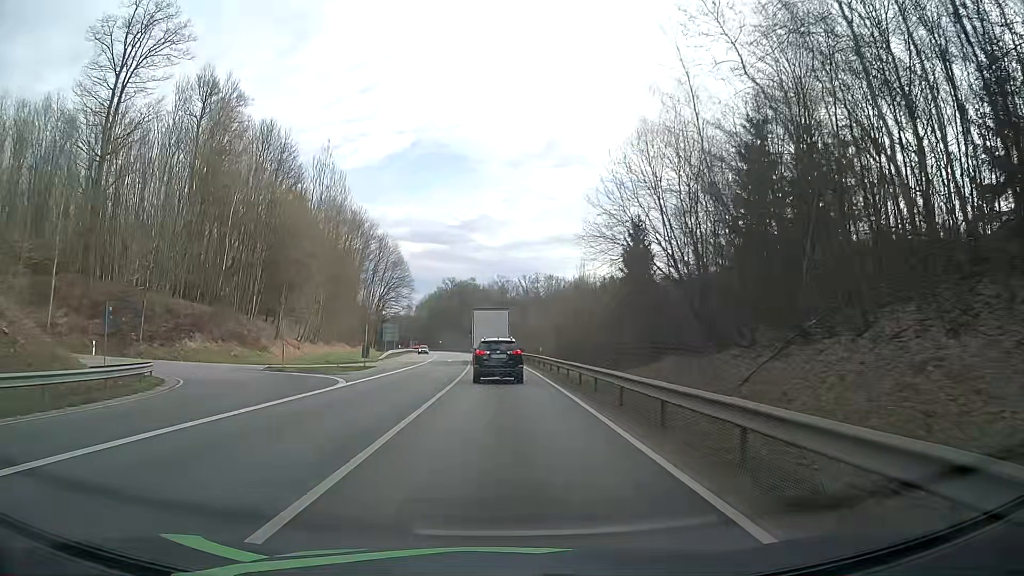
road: primary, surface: asphalt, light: Day
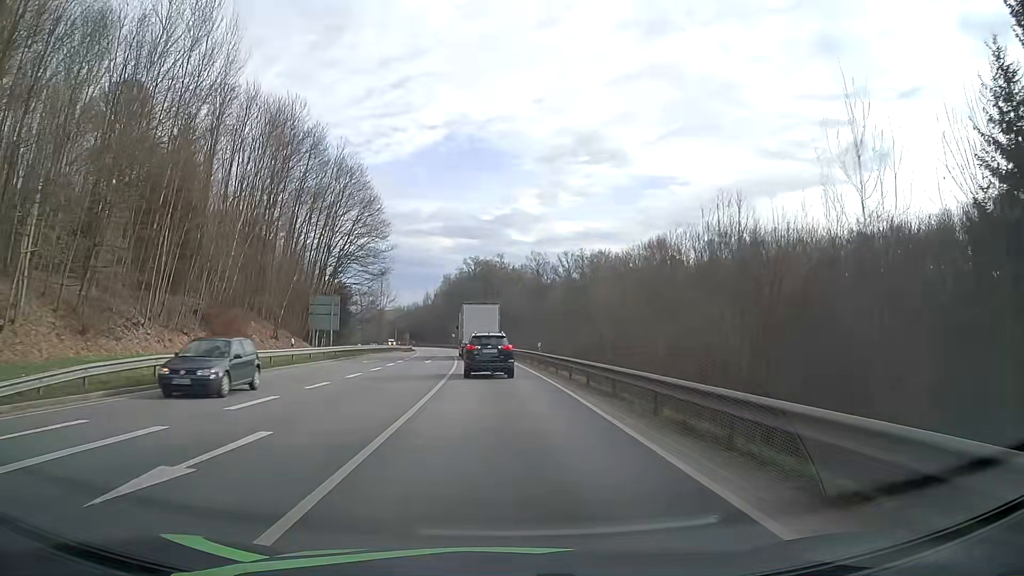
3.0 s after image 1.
(-1.0, +55.2) m; -2°
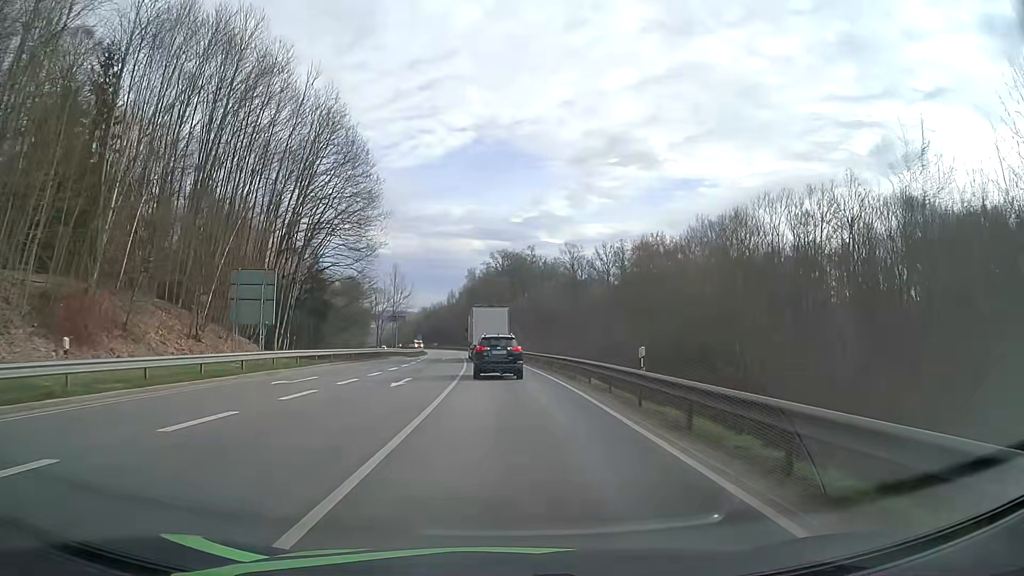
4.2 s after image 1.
(-0.5, +21.6) m; -3°
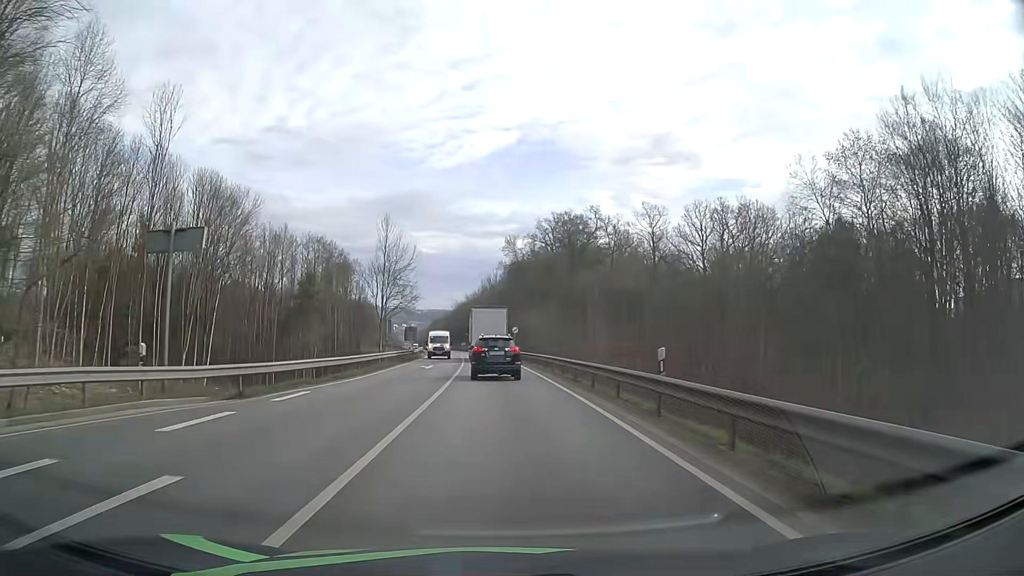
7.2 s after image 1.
(-1.6, +54.5) m; -4°
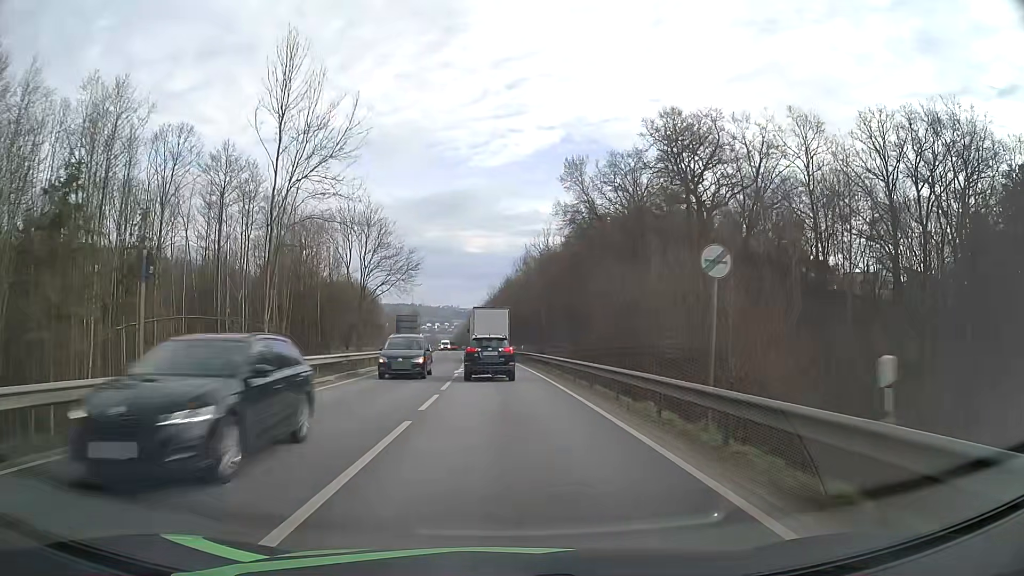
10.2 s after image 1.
(-1.7, +55.9) m; -4°
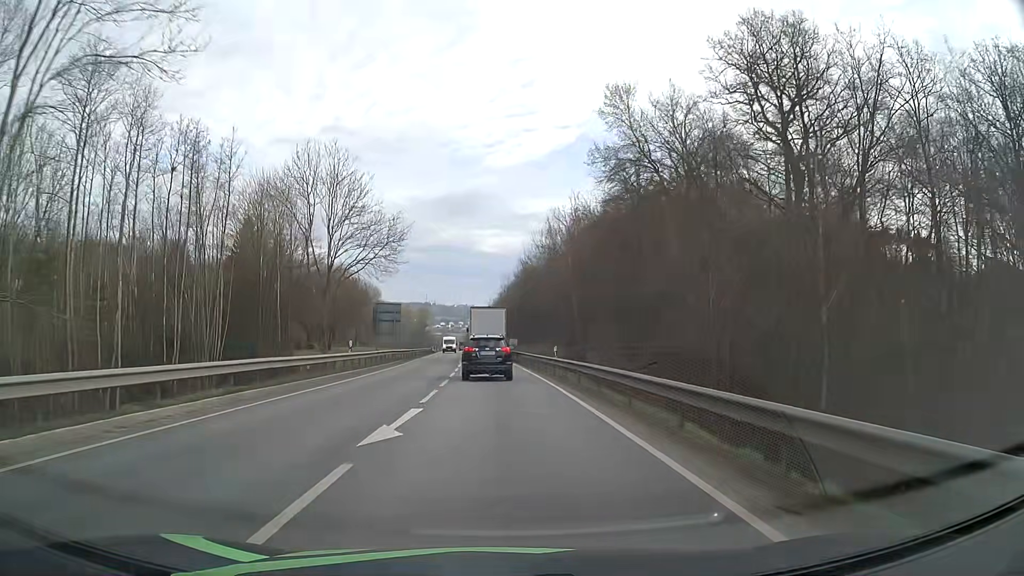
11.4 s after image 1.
(-0.2, +22.4) m; -1°
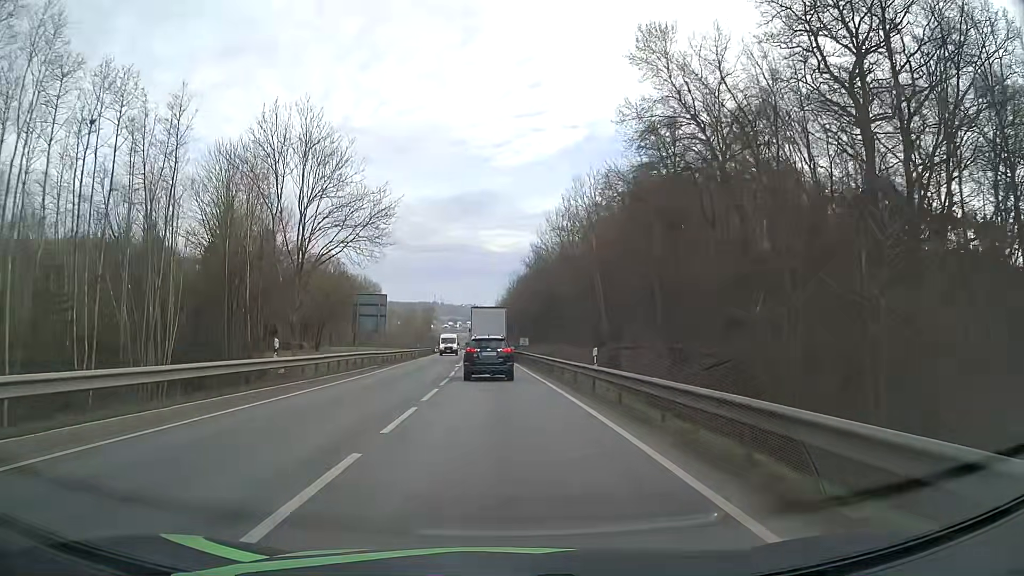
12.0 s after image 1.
(-0.1, +11.1) m; -1°
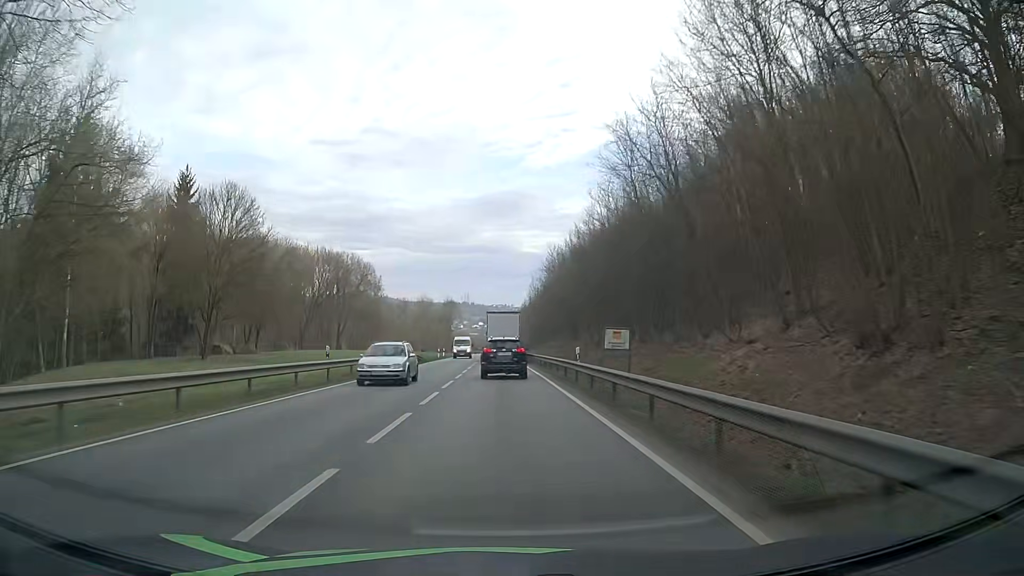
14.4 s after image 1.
(-1.1, +43.1) m; -3°
